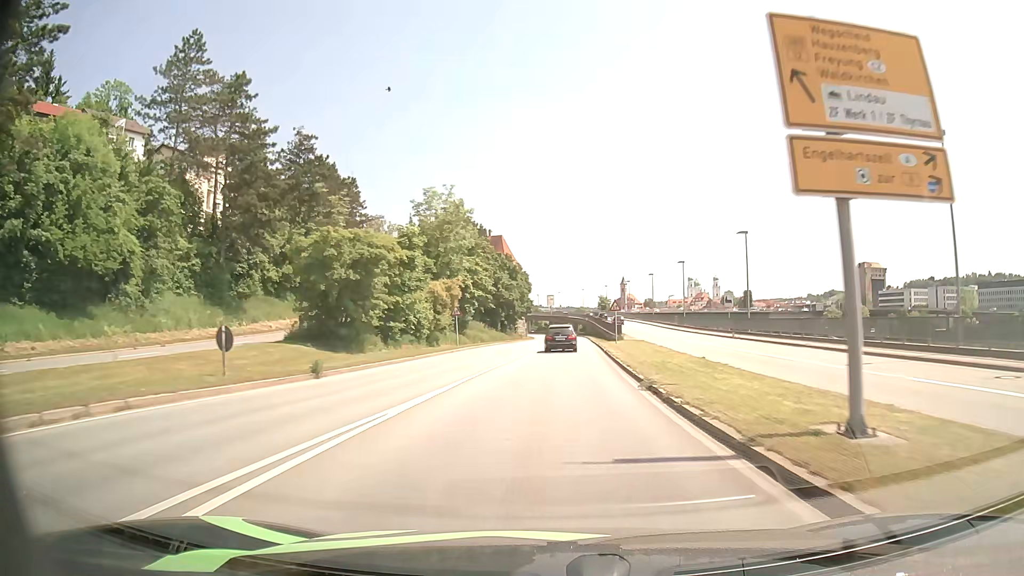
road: primary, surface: asphalt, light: Day
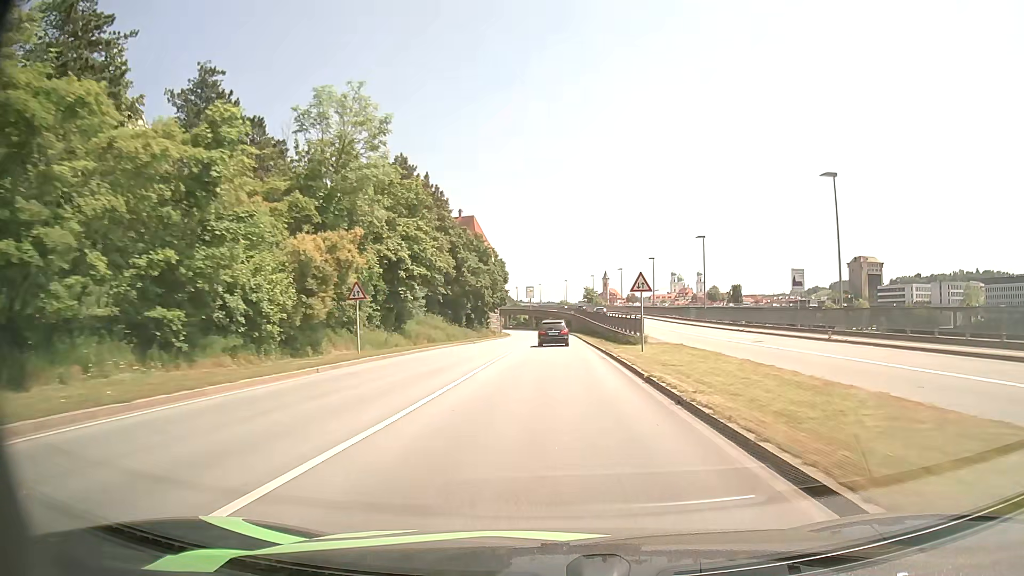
(+0.2, +20.2) m; +2°
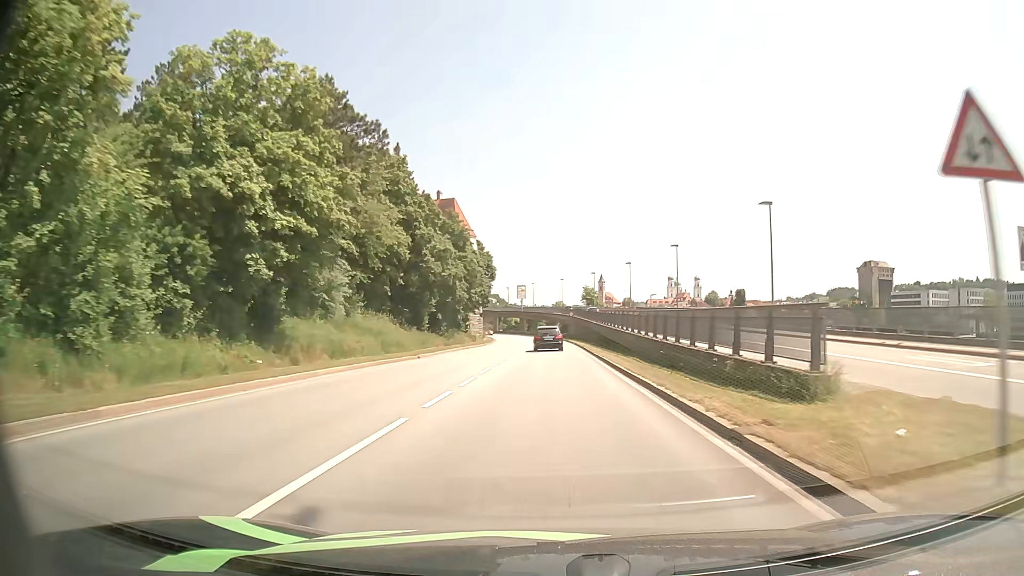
(+0.1, +20.6) m; 0°
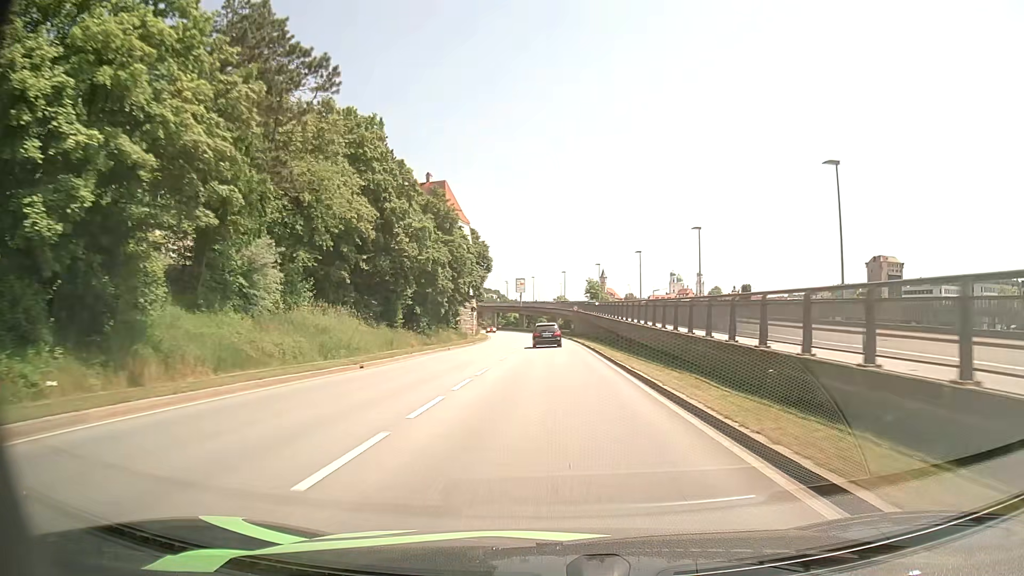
(0.0, +10.5) m; 0°
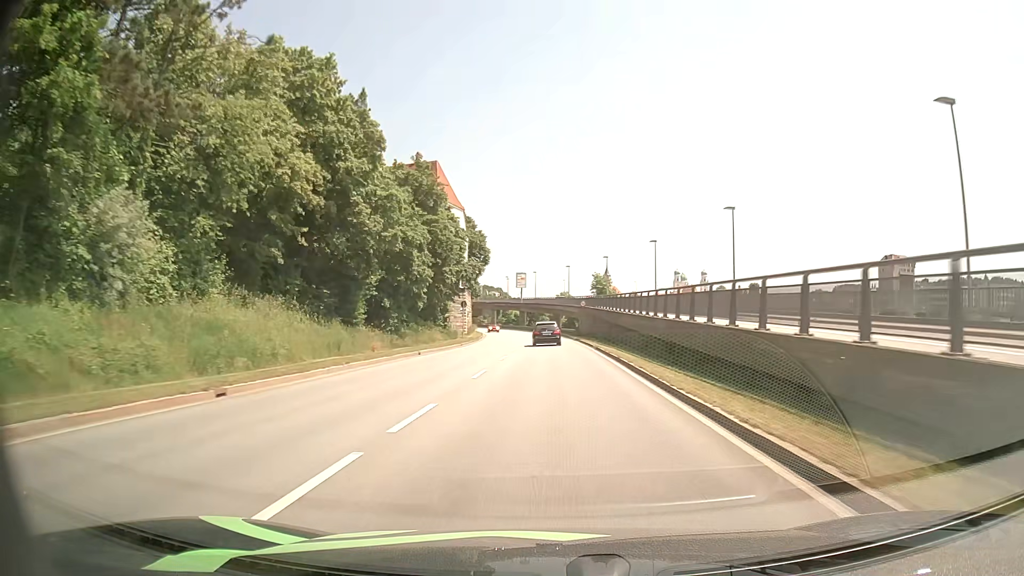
(0.0, +10.5) m; 0°
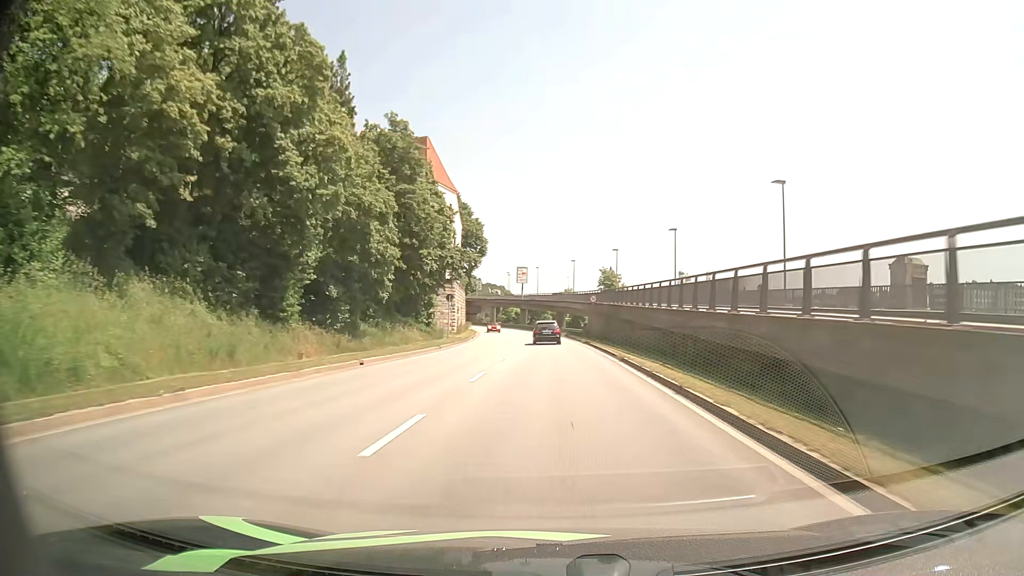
(0.0, +10.6) m; 0°
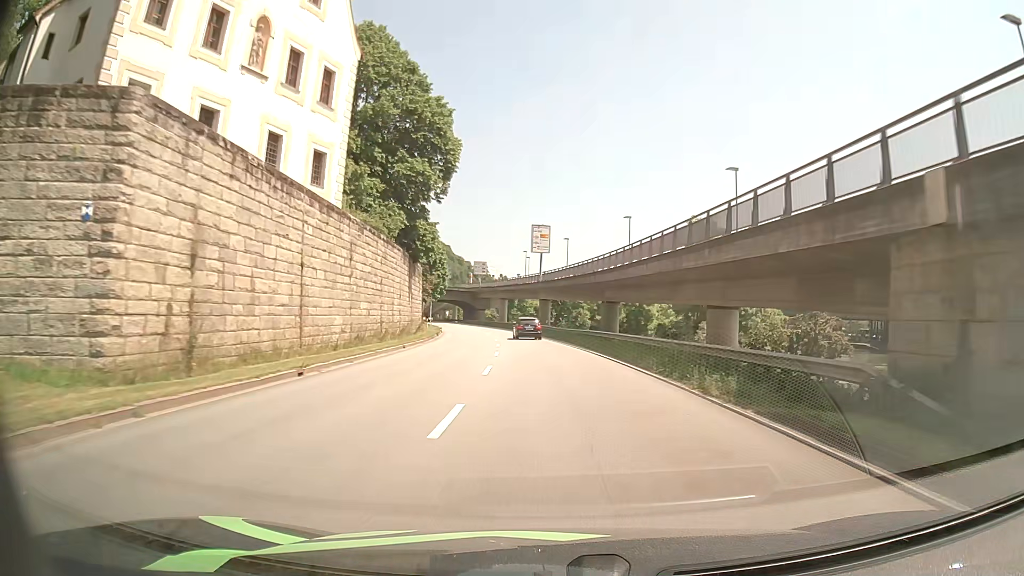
(-0.9, +53.2) m; -2°
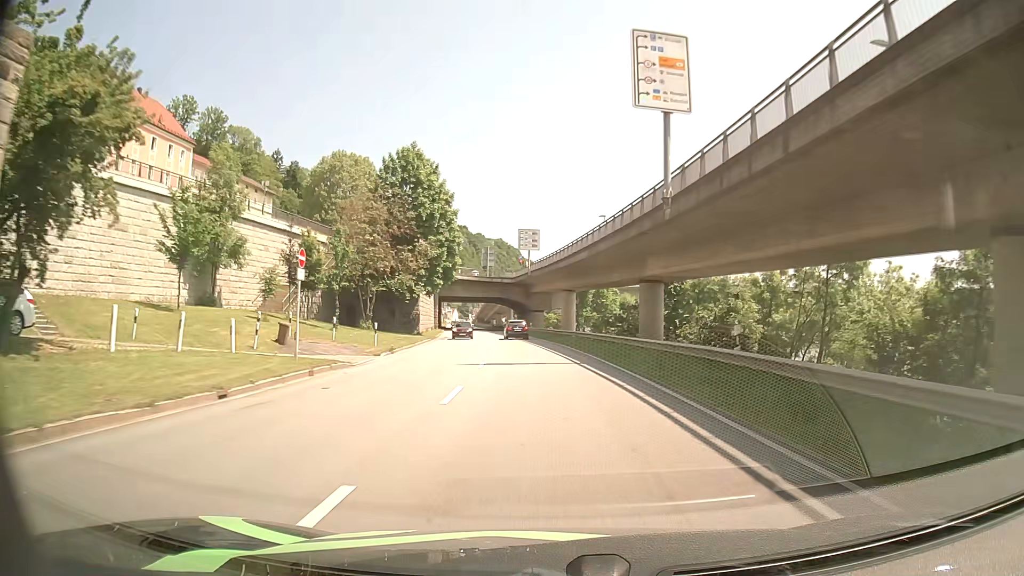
(-2.2, +50.3) m; -6°
(0, +10) (0, +20) (-1, +30) (-2, +40) (-3, +50) (-4, +60) (-5, +70) (-6, +80) (-7, +90) (-9, +100) m
